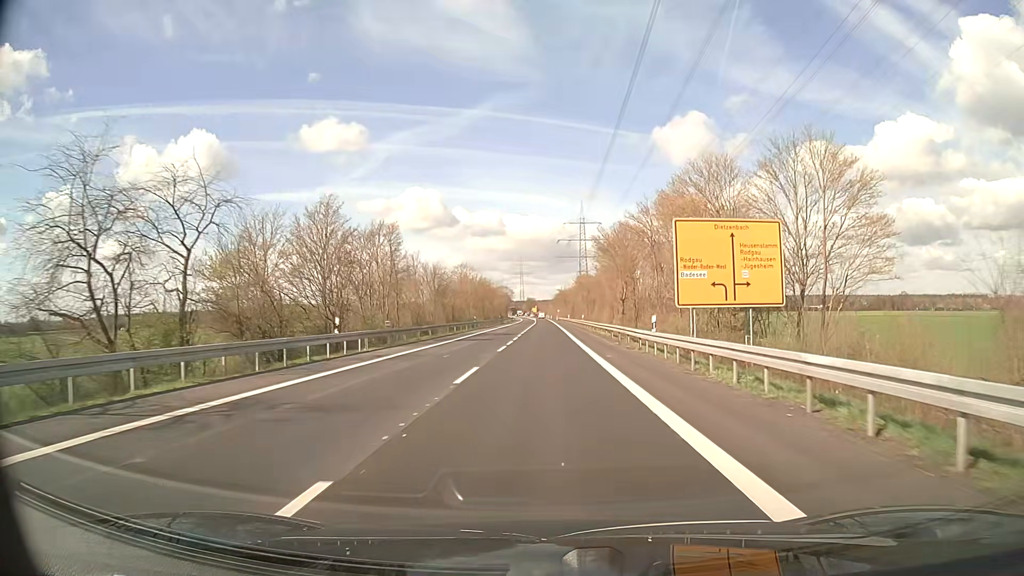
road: secondary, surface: asphalt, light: Day
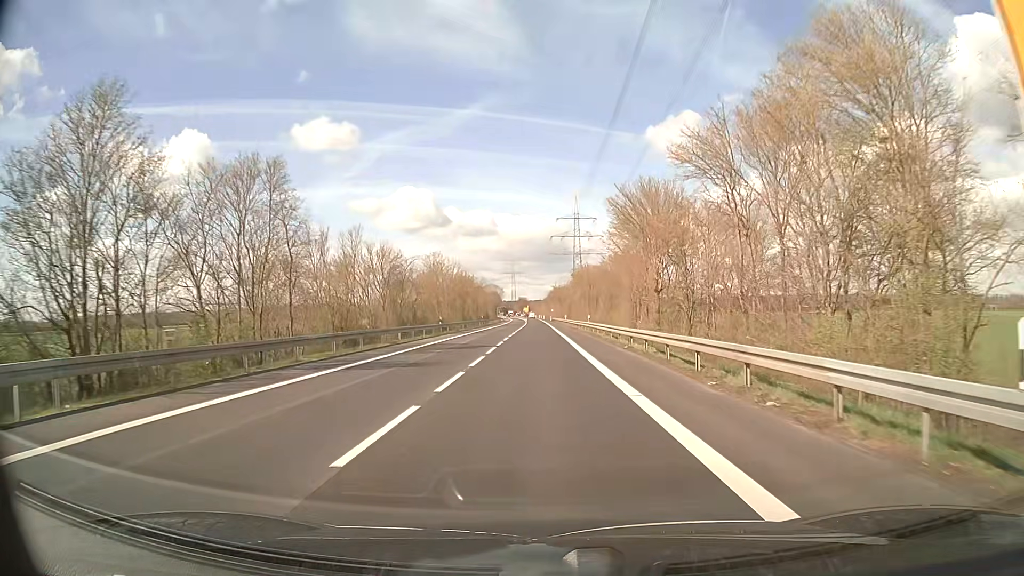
(0.0, +19.6) m; 0°
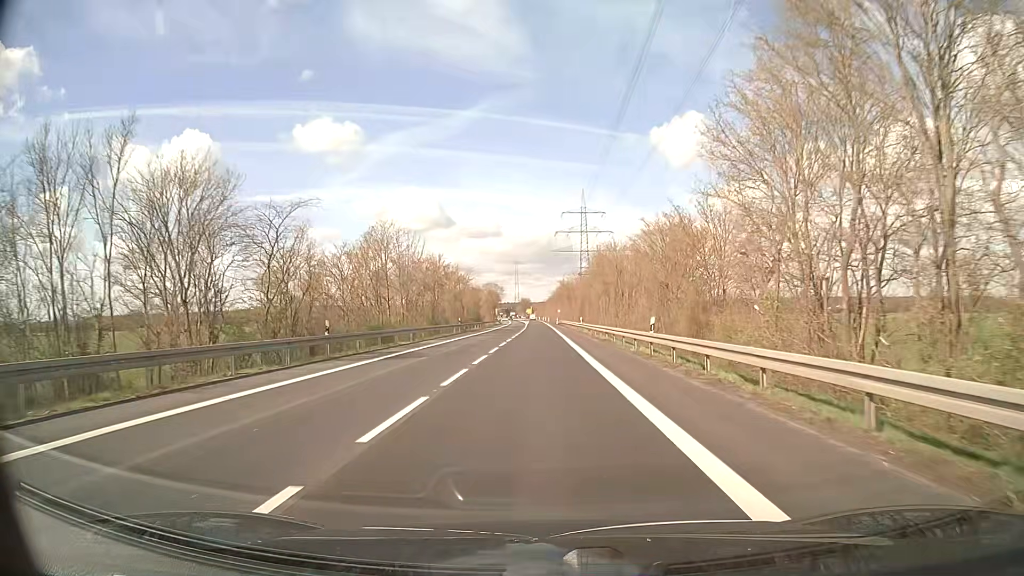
(+0.1, +29.1) m; 0°
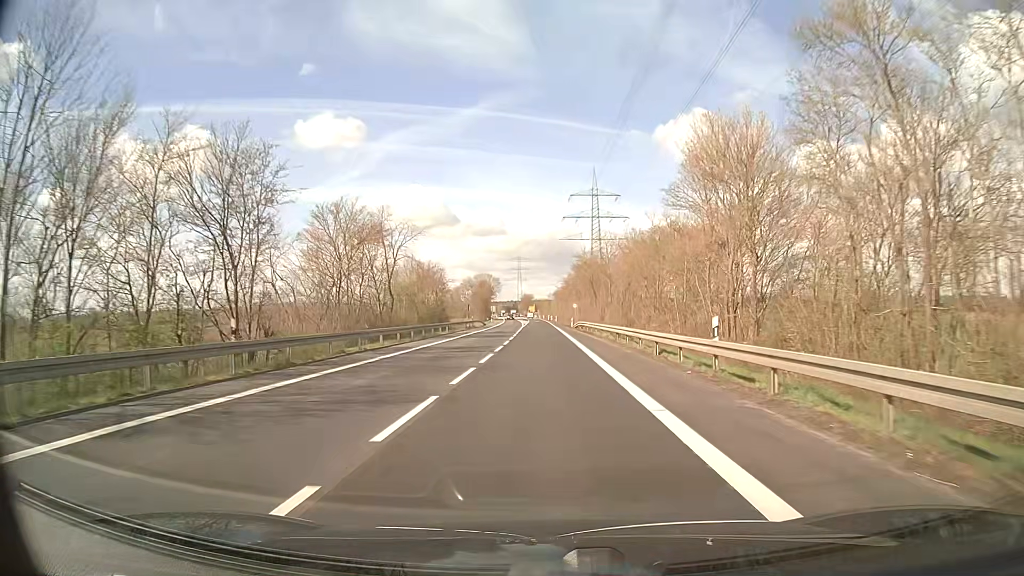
(-0.2, +48.6) m; -1°
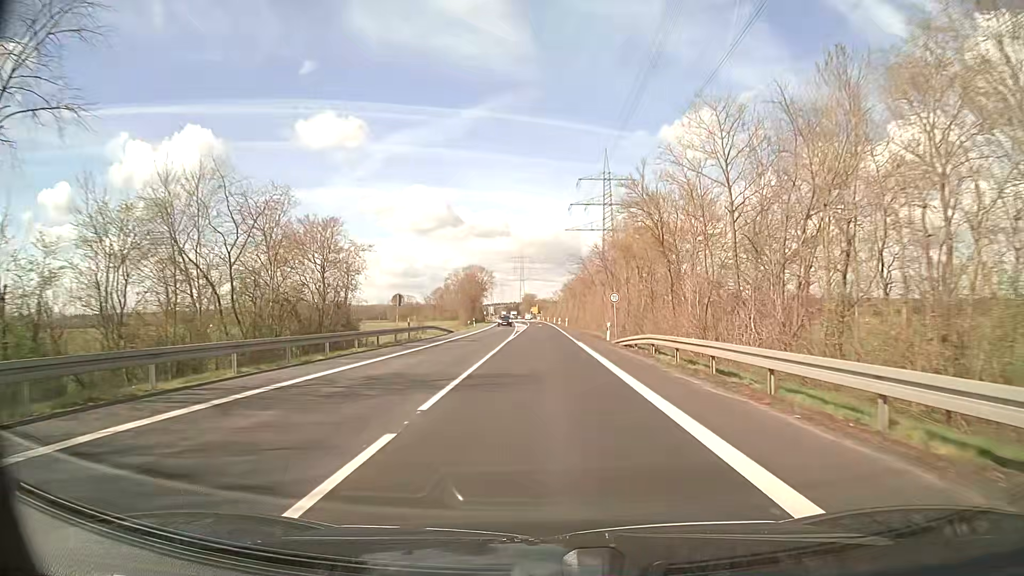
(-0.1, +40.1) m; 0°
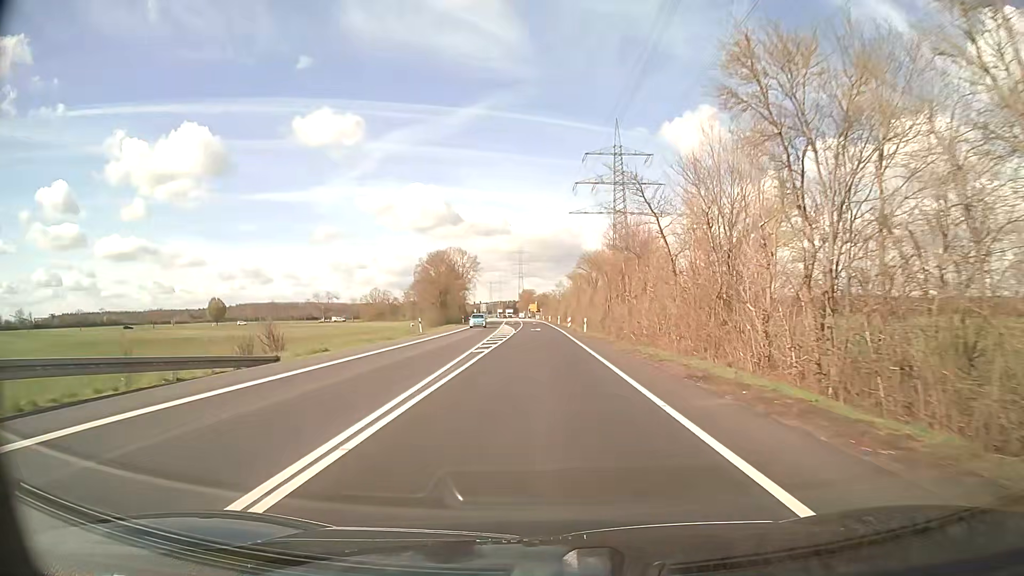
(-0.1, +40.5) m; 0°
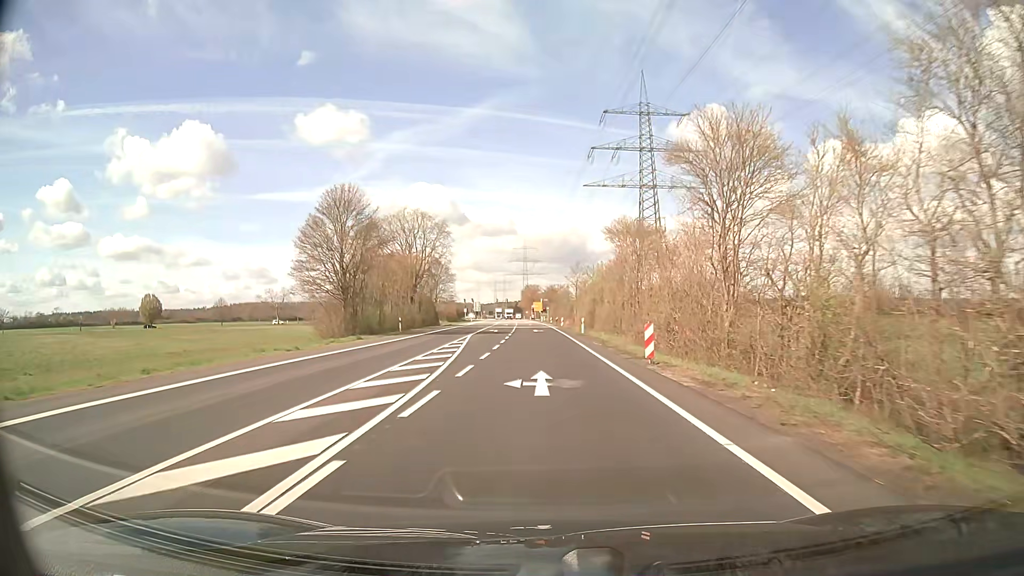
(-0.1, +48.5) m; 0°
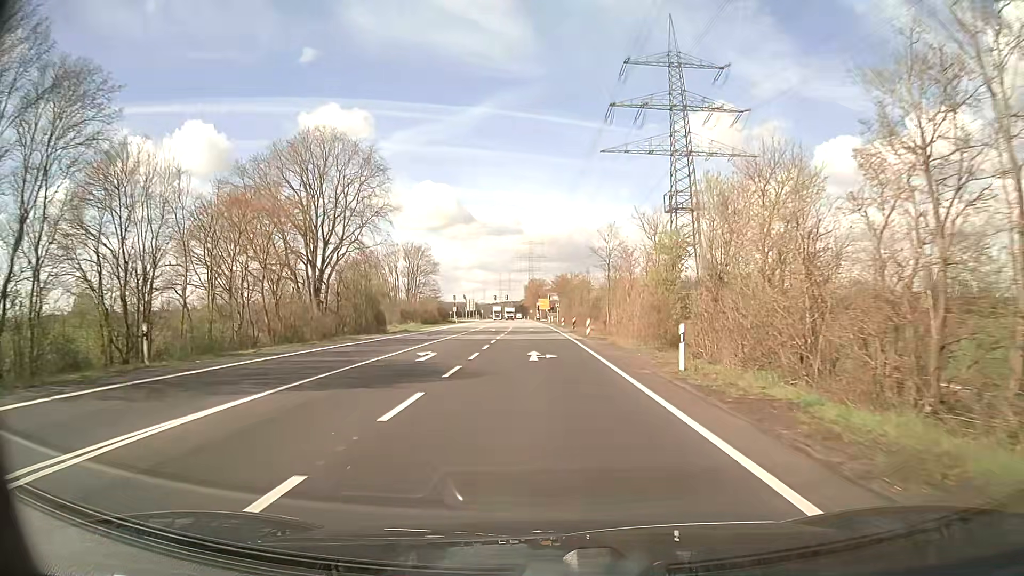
(-0.1, +36.5) m; -1°
(0, +10) (0, +20) (0, +30) (-1, +40) (-1, +50) (-1, +60) (-1, +70) (-1, +80) (-2, +90) (-2, +100) m
